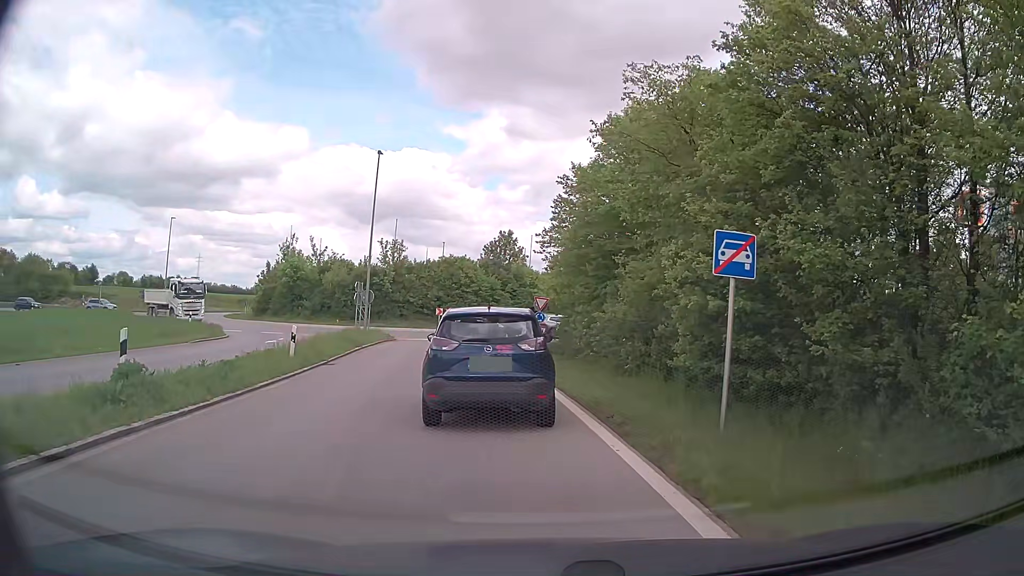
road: trunk_link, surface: asphalt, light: Day
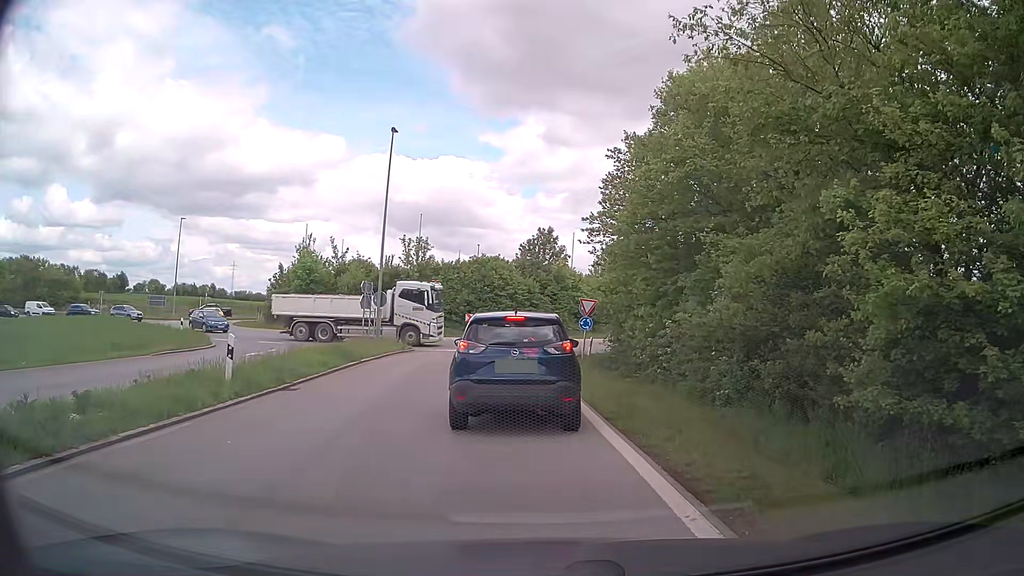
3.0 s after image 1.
(0.0, +6.4) m; -2°
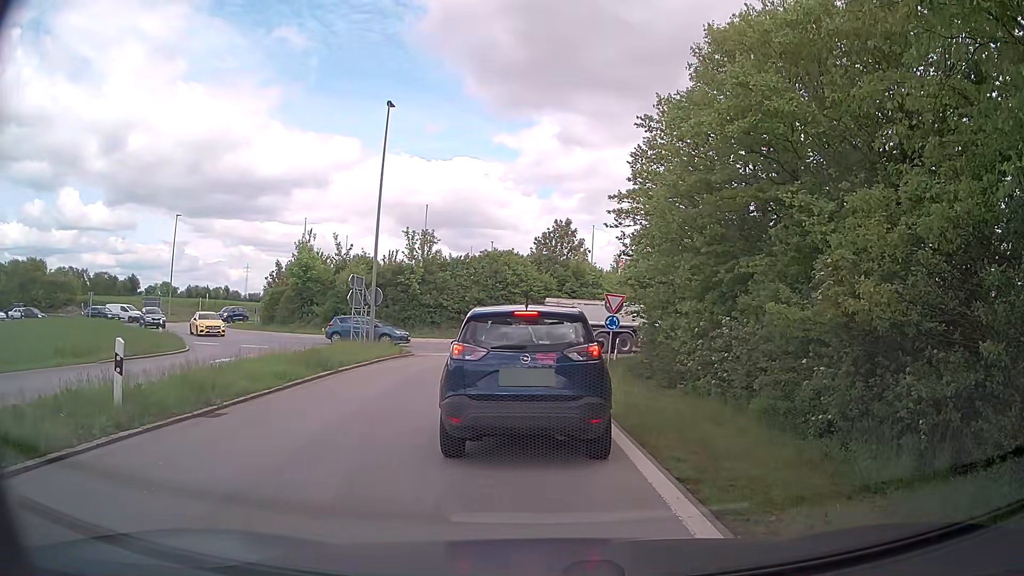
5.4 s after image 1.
(-0.1, +4.1) m; -1°
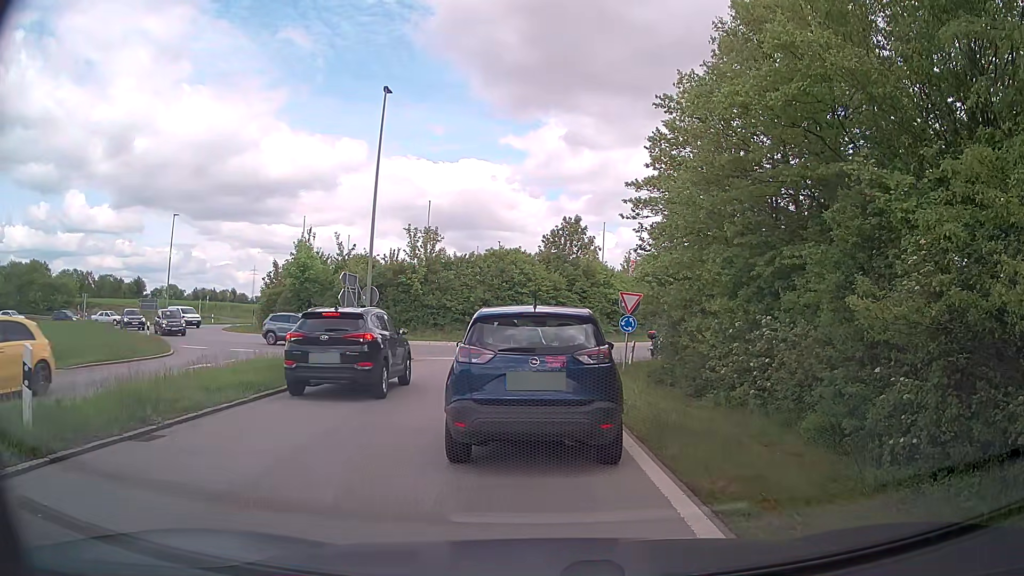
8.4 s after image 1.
(0.0, +2.1) m; 0°
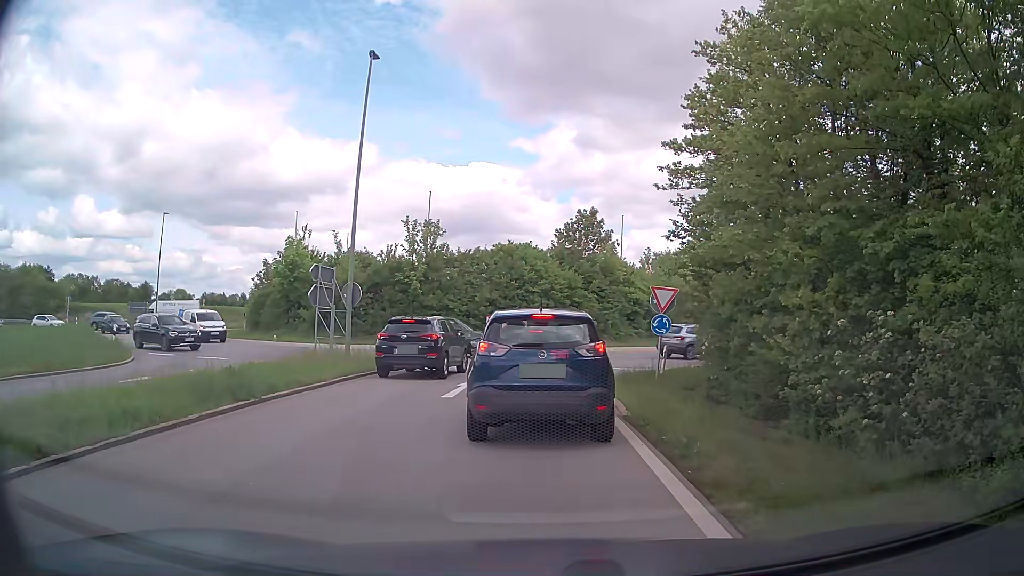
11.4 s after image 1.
(-0.2, +4.4) m; -3°
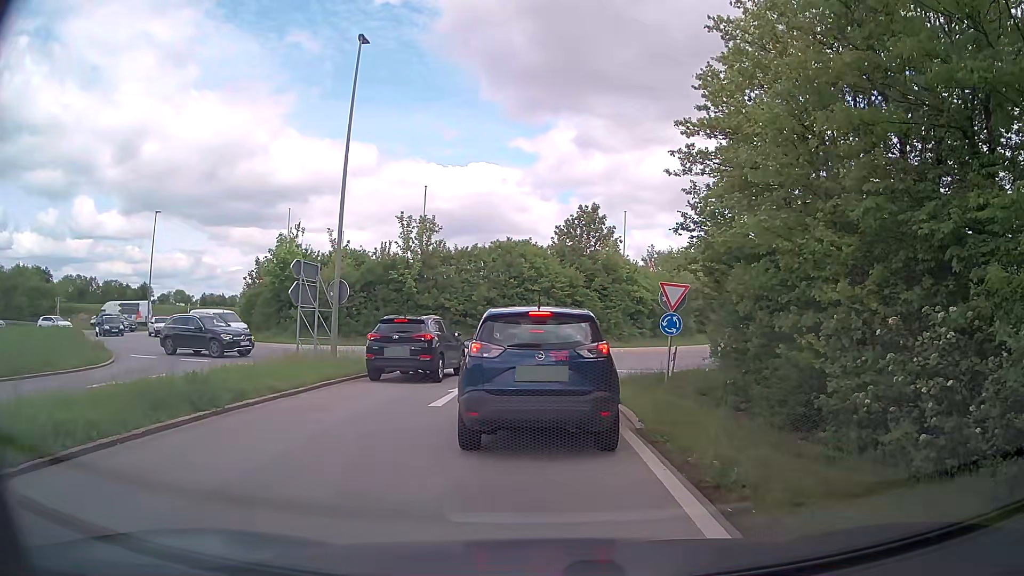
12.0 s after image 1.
(0.0, +1.5) m; -1°
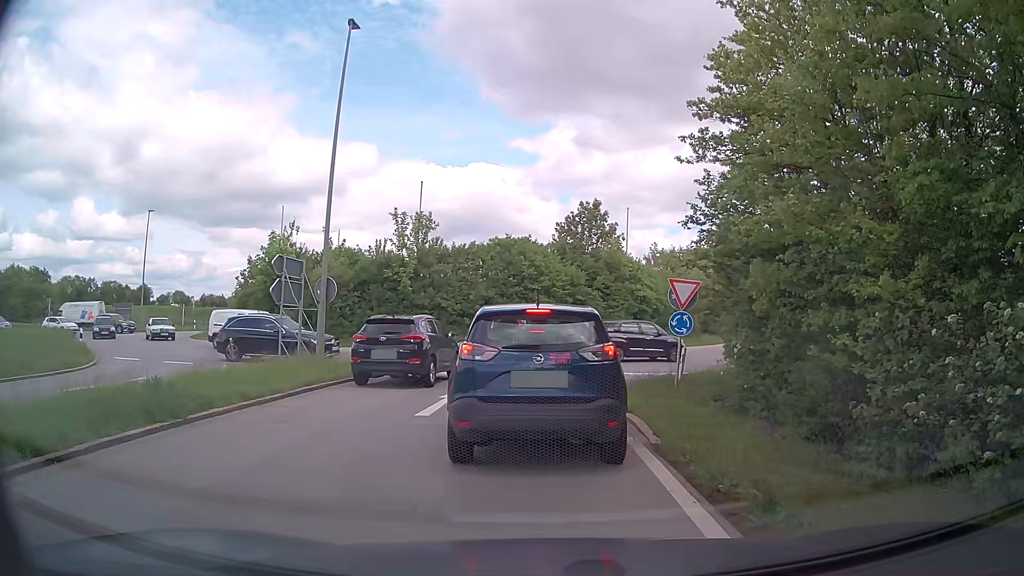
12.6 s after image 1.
(0.0, +1.2) m; 0°
